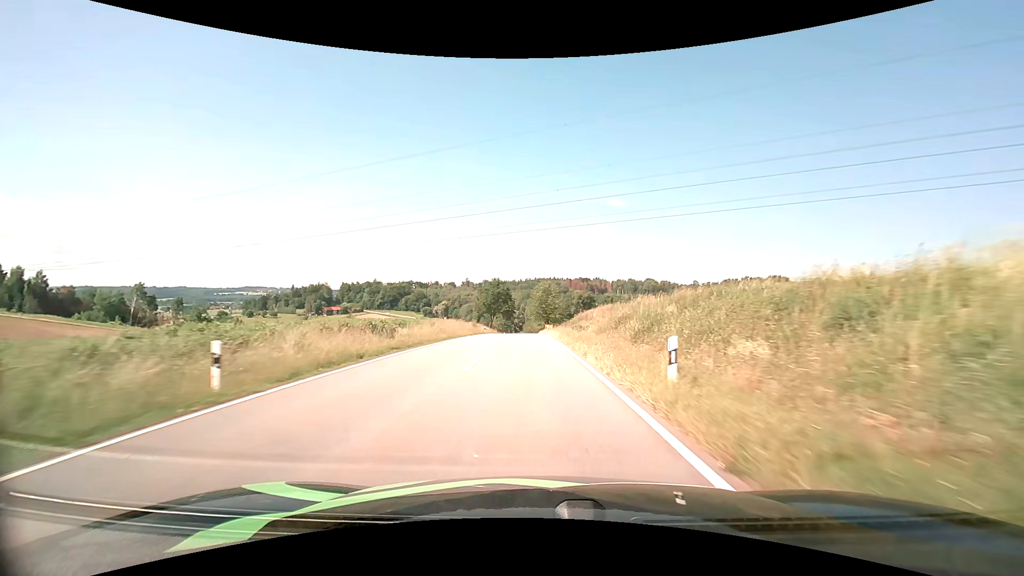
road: tertiary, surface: asphalt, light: Day
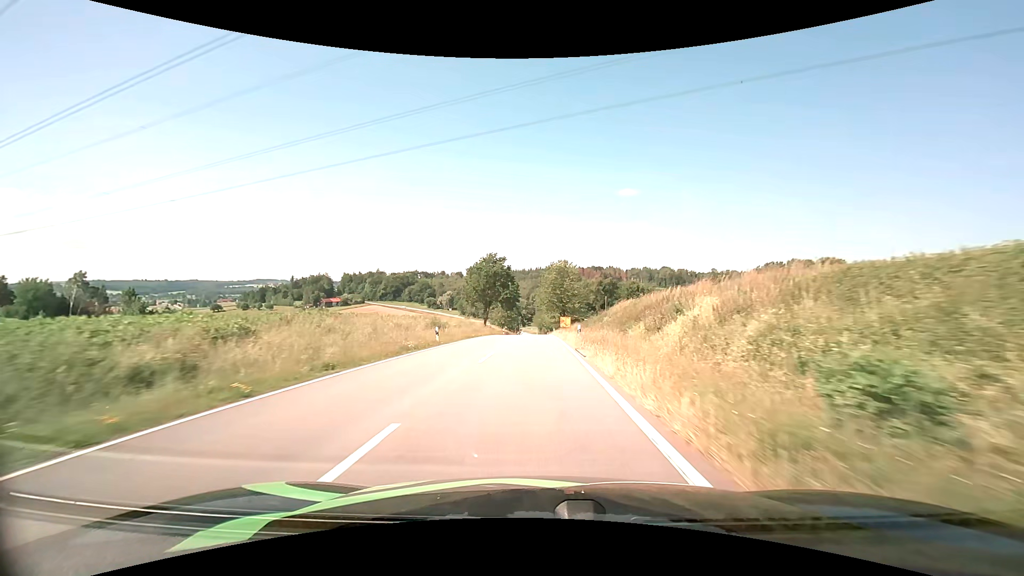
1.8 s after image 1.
(-0.3, +34.8) m; -1°
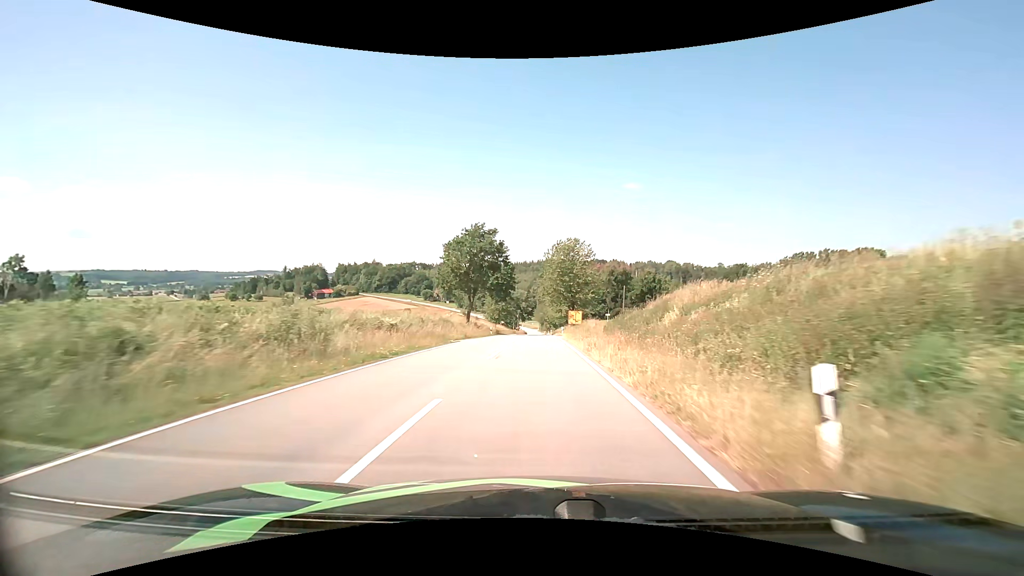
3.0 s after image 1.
(-0.1, +23.2) m; 0°
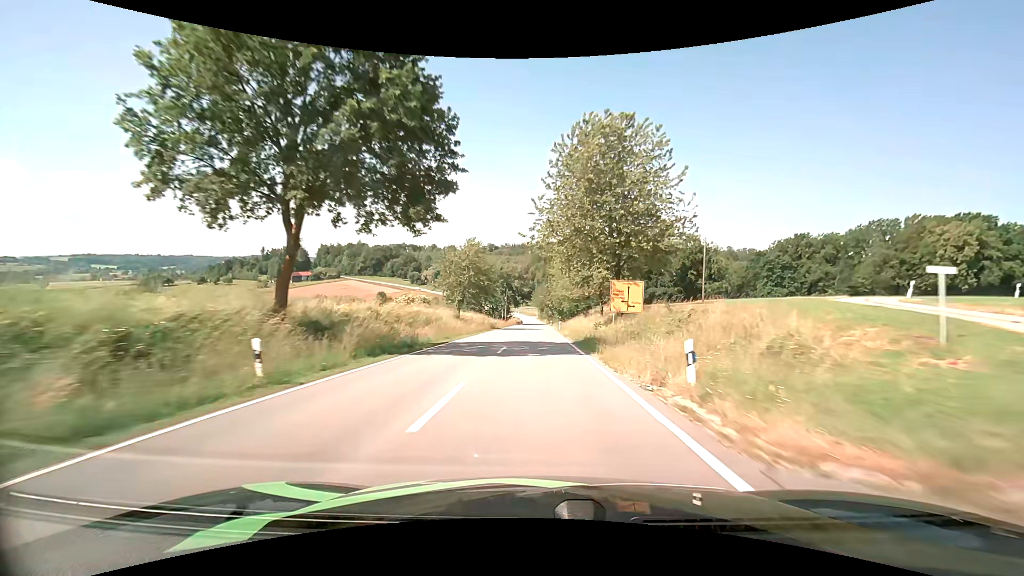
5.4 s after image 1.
(+0.2, +47.4) m; 0°
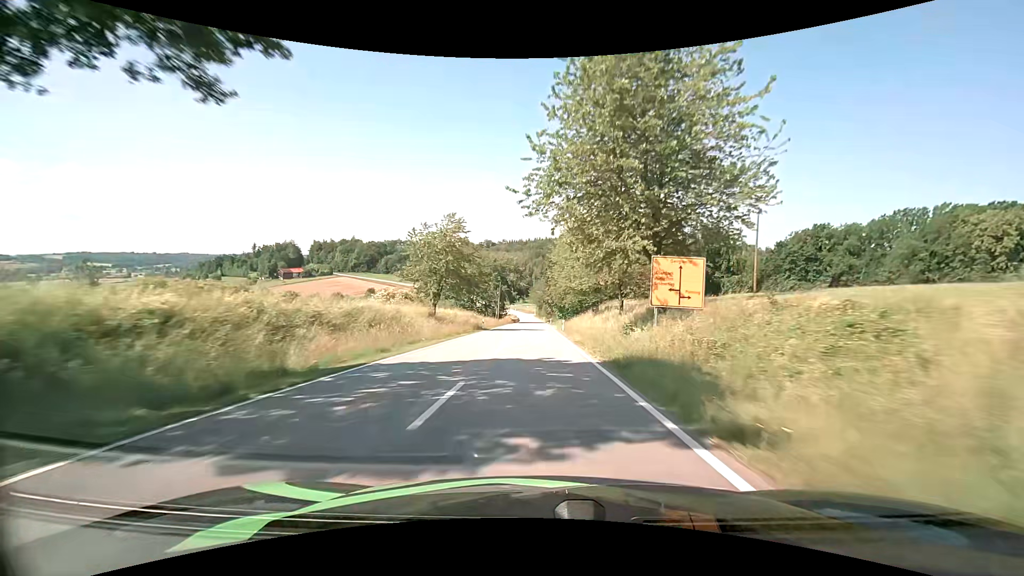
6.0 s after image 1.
(0.0, +12.4) m; 0°
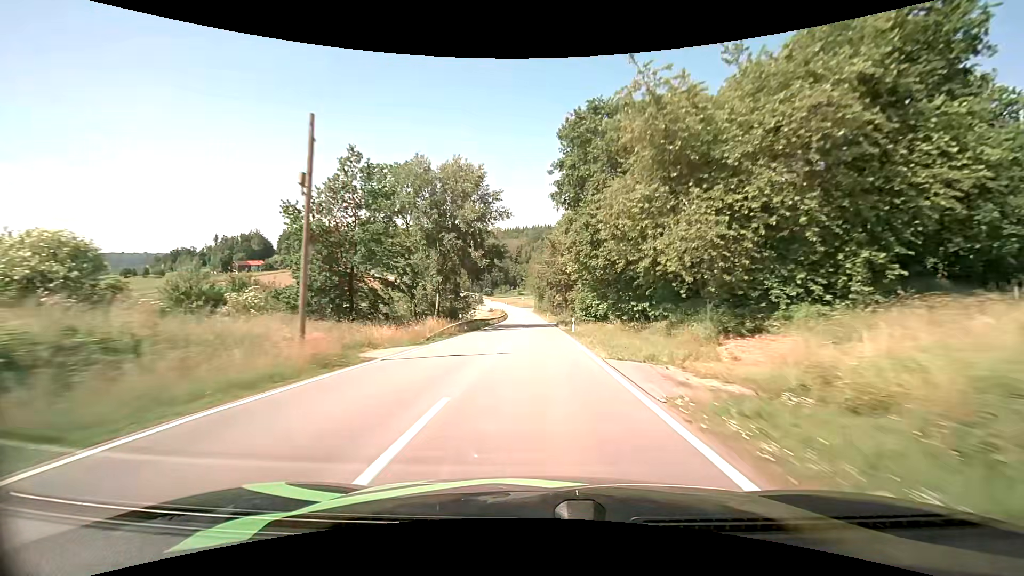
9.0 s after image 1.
(+0.2, +64.3) m; 0°
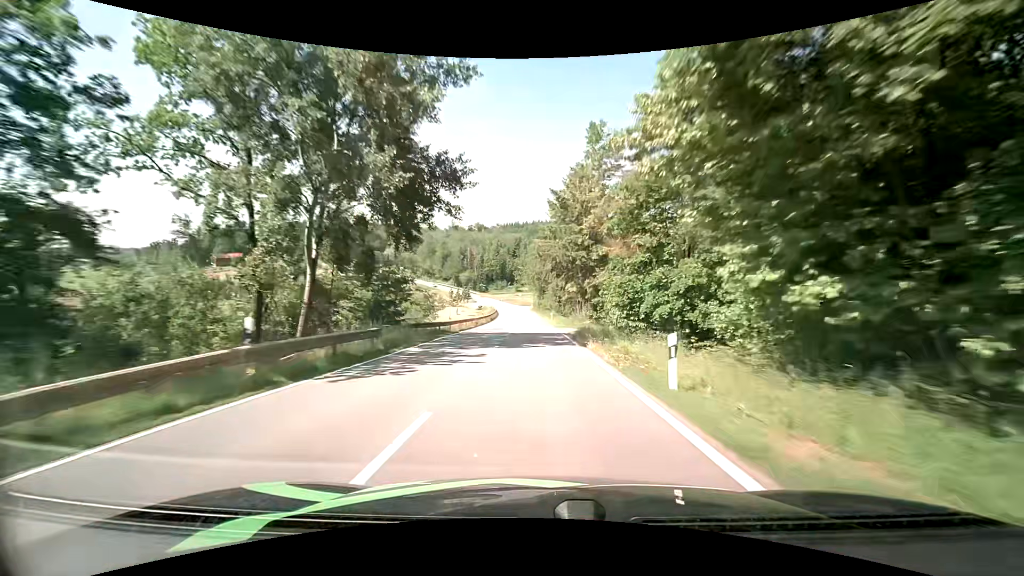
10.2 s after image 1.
(0.0, +25.6) m; 0°
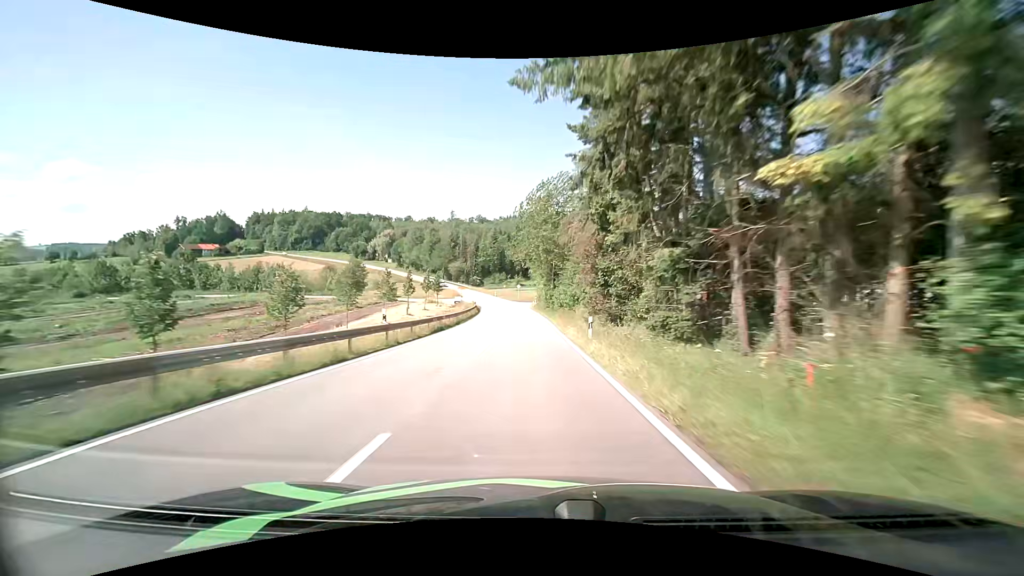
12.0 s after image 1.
(-0.1, +37.8) m; -1°
(0, +10) (0, +20) (0, +30) (-1, +40) (-1, +50) (-2, +60) (-3, +70) (-4, +80) (-5, +90) (-7, +100) m
